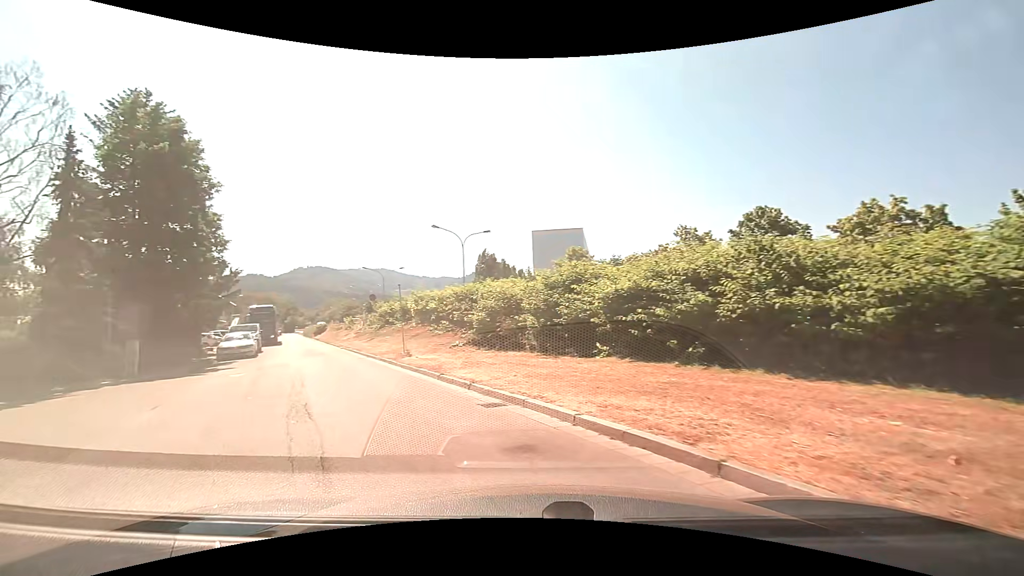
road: unclassified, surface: asphalt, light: Day
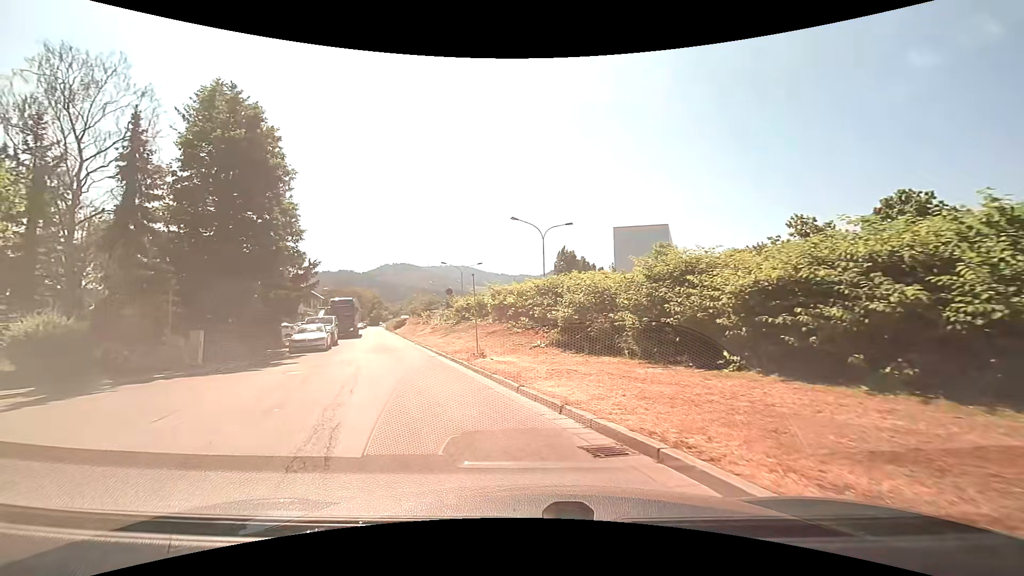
(-0.3, +3.1) m; -10°
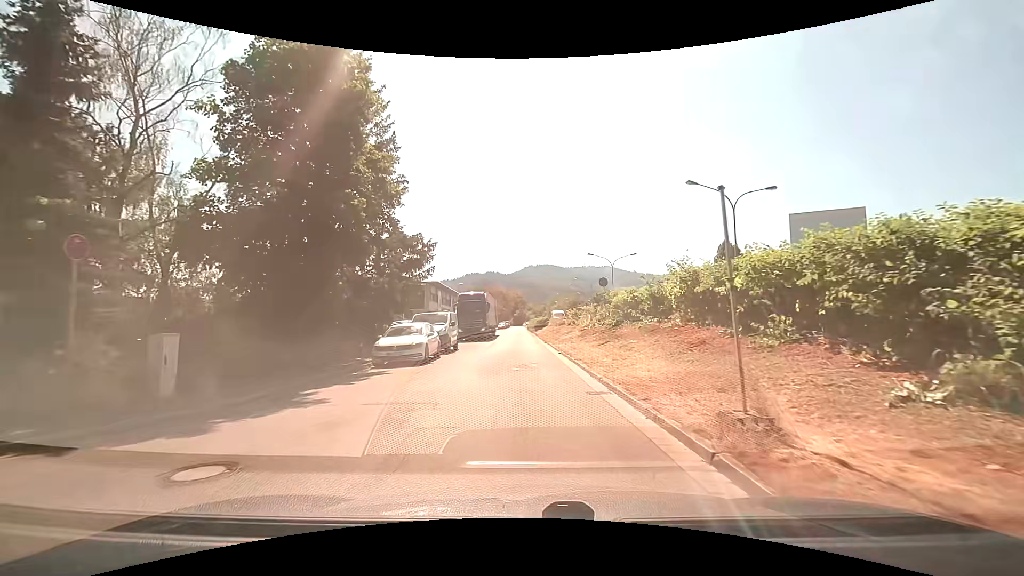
(-1.9, +10.8) m; -16°
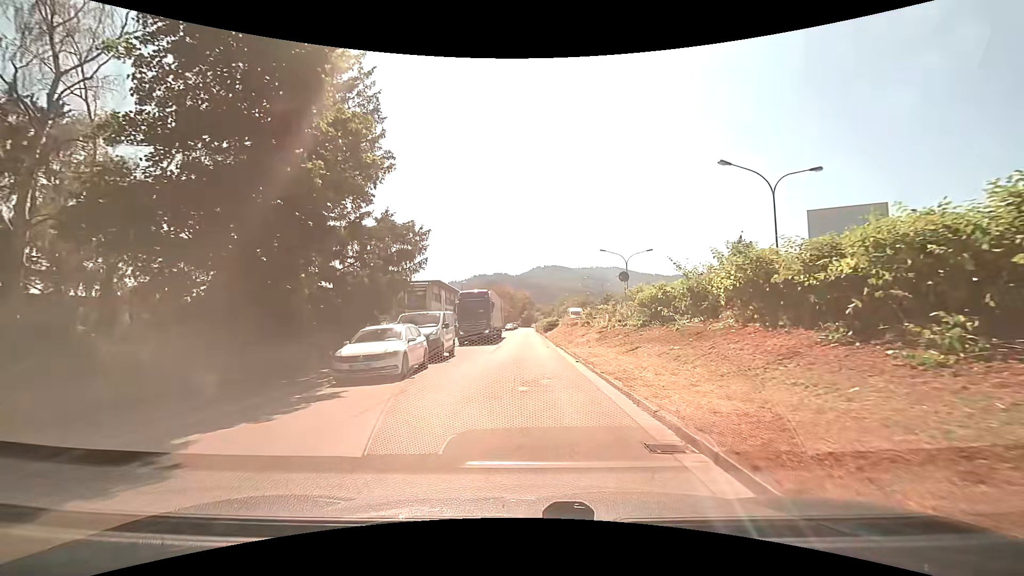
(0.0, +4.3) m; -1°
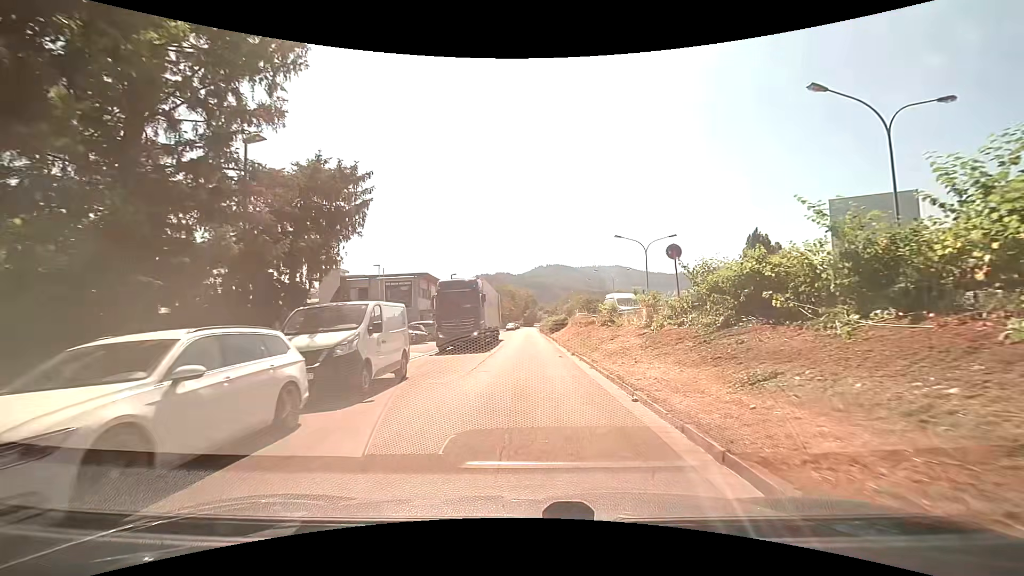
(0.0, +9.4) m; 0°
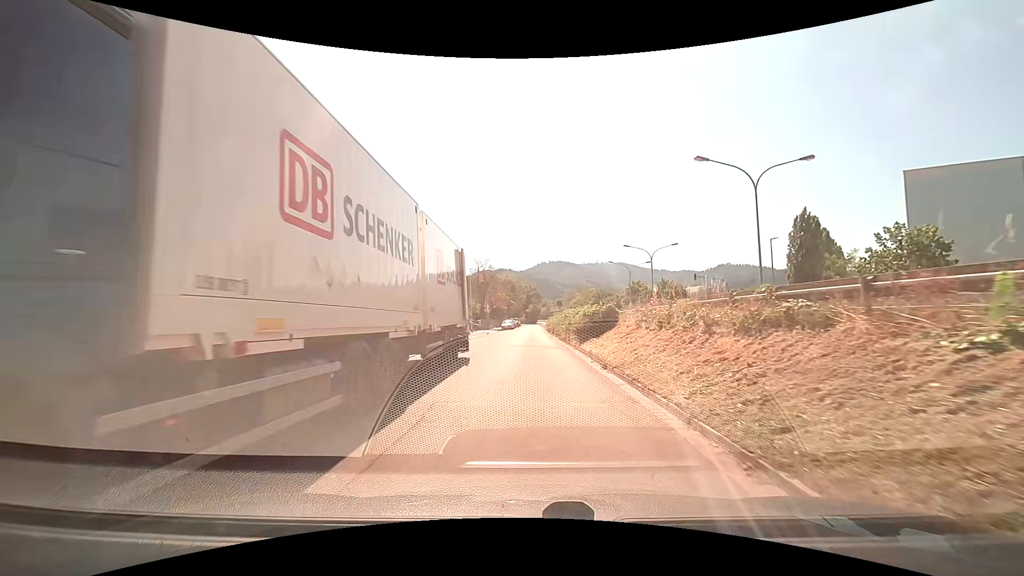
(-0.4, +25.6) m; -1°
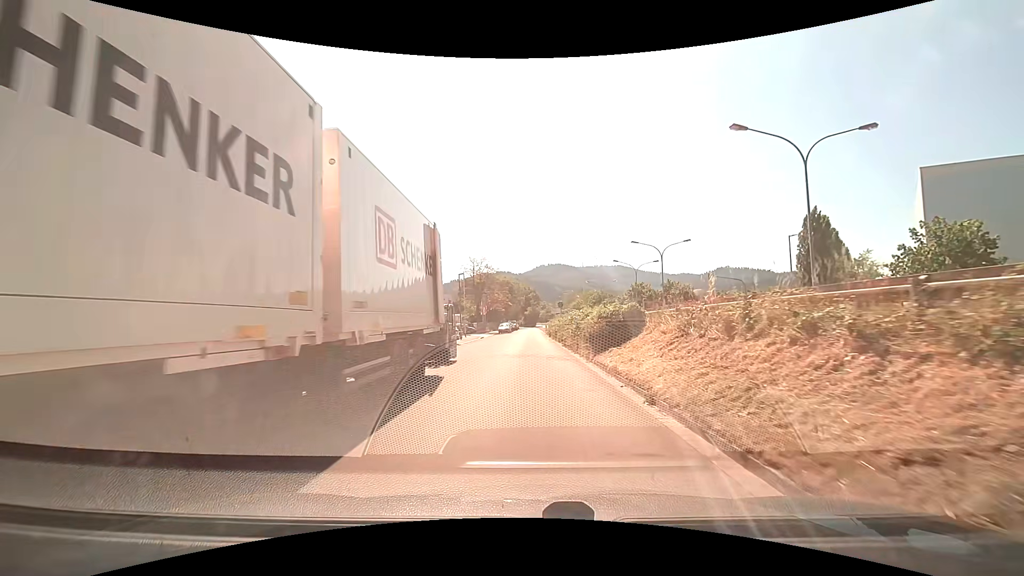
(0.0, +5.3) m; +2°
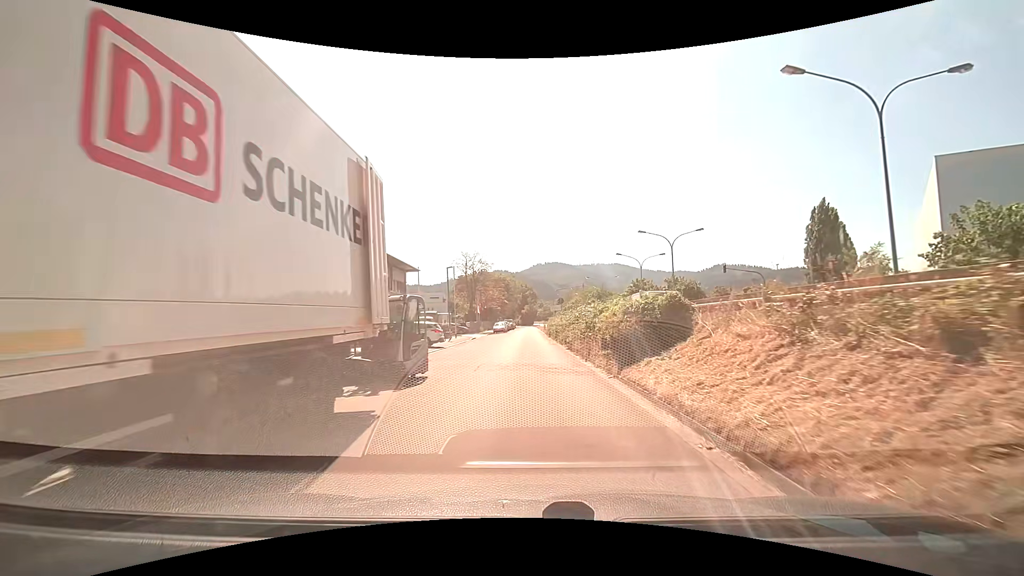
(-0.1, +5.3) m; -1°
(0, +10) (0, +20) (0, +30) (0, +40) (0, +50) (0, +60) (0, +70) (0, +80) (0, +90) (0, +100) m
